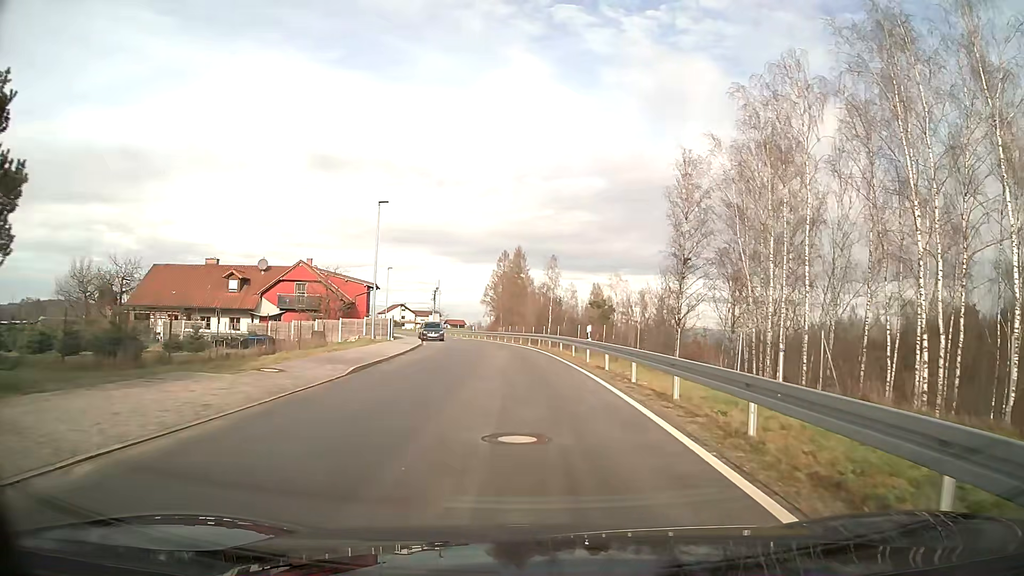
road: unclassified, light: Day
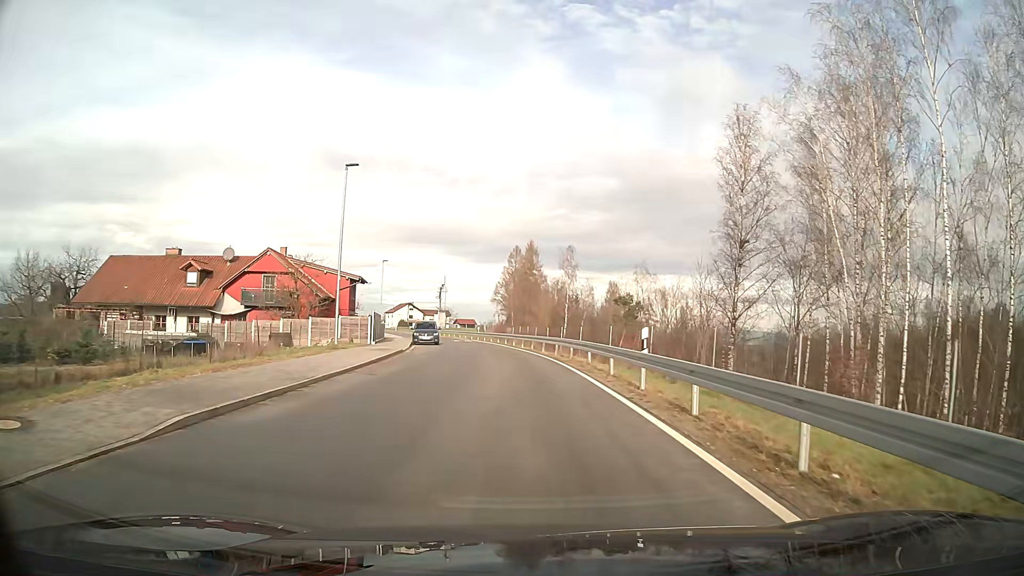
(-0.1, +9.6) m; -1°
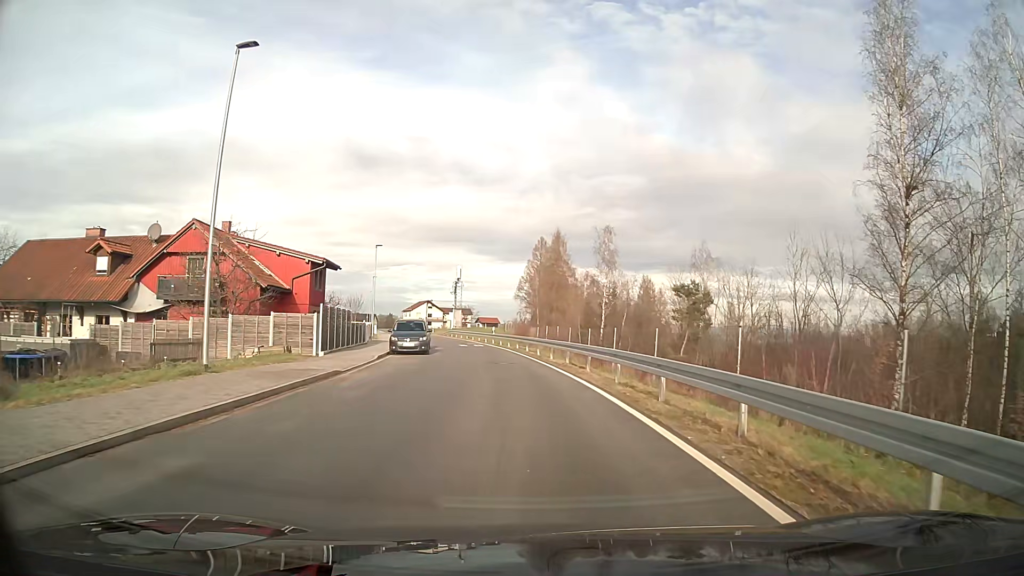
(-0.2, +14.3) m; -2°
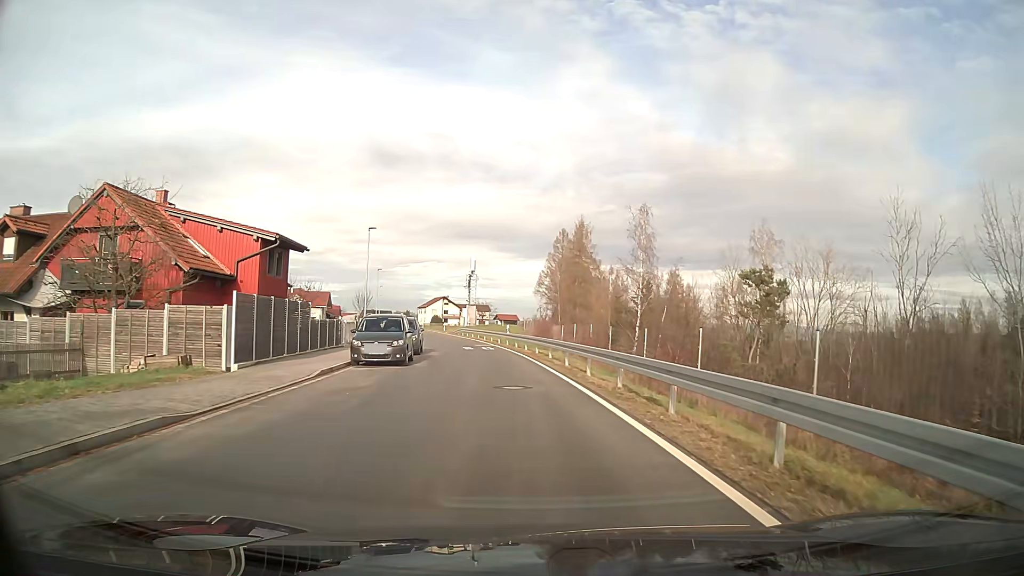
(-0.2, +9.6) m; -2°
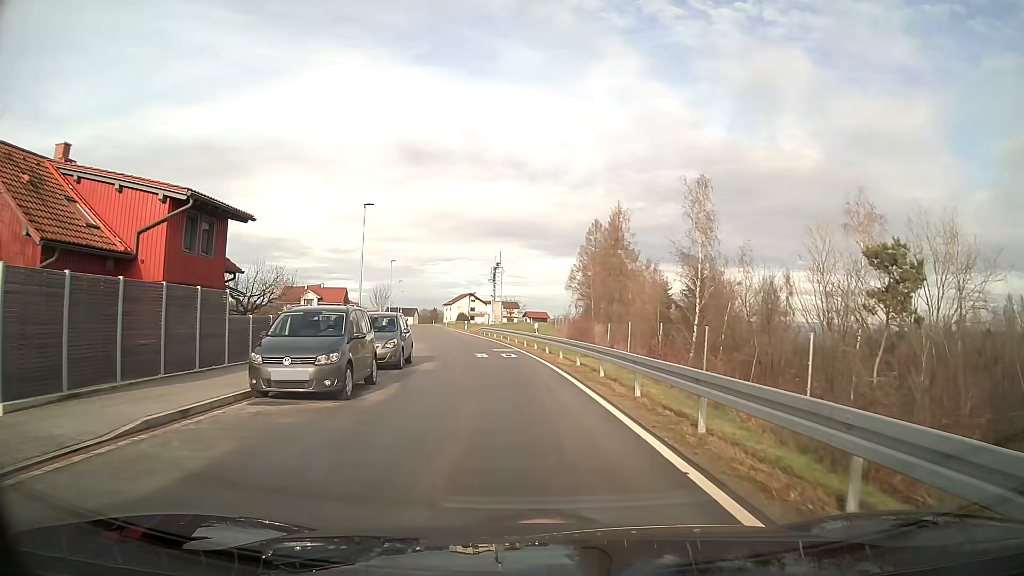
(-0.2, +9.7) m; -3°
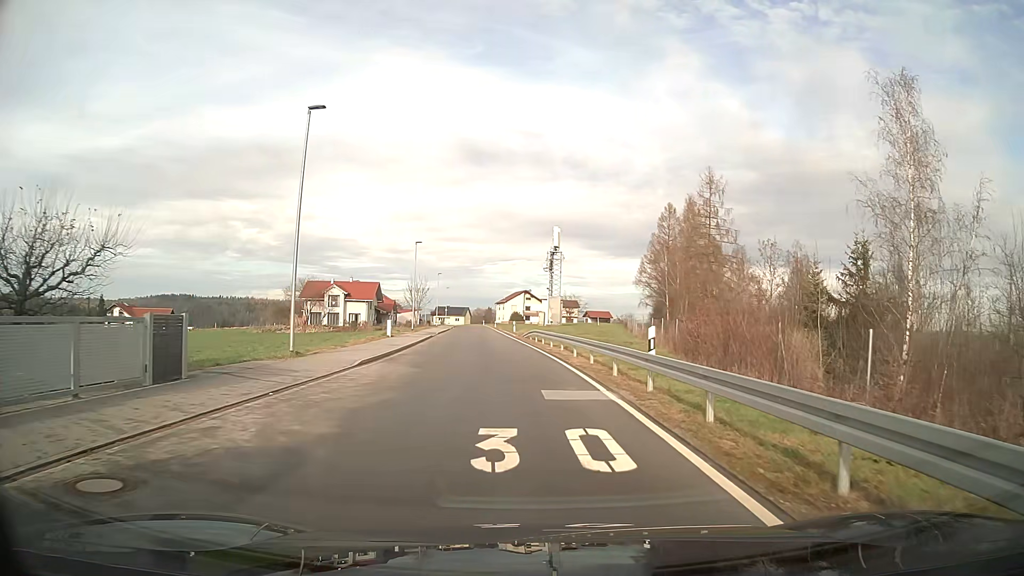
(-0.8, +19.4) m; -5°
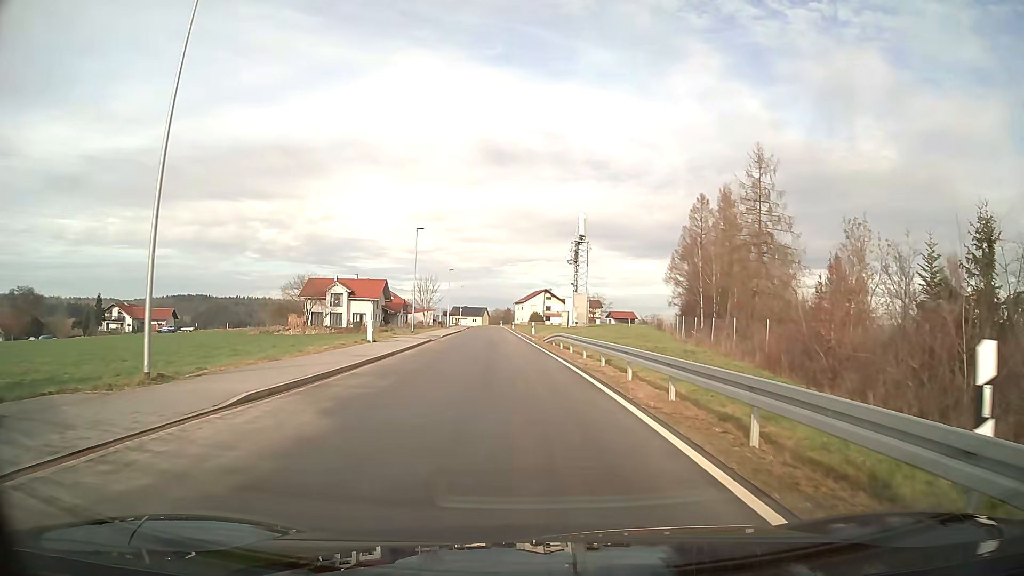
(-0.1, +9.7) m; -2°
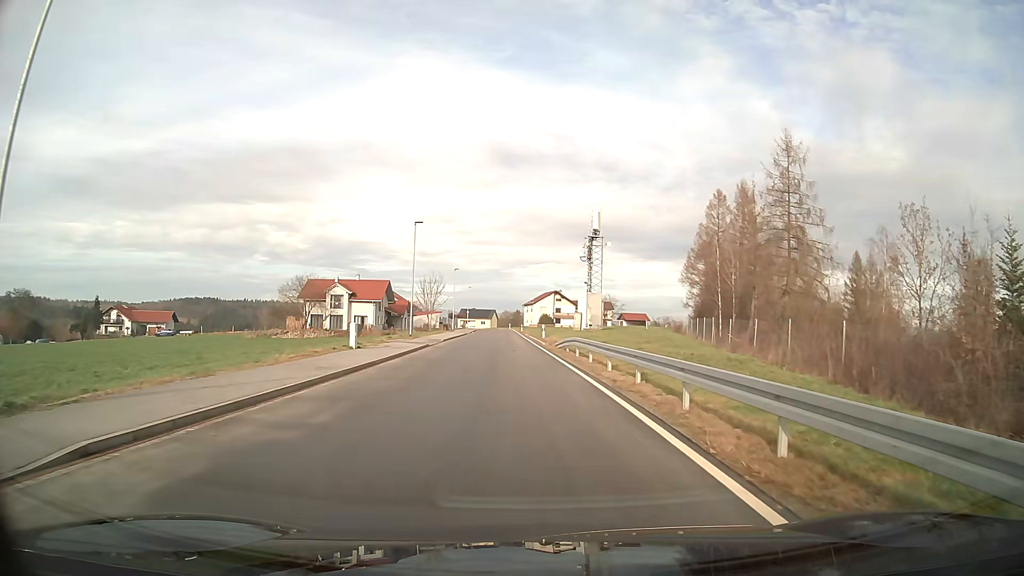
(0.0, +4.8) m; -1°
(0, +10) (0, +20) (-1, +30) (-1, +40) (-2, +50) (-2, +60) (-2, +70) (-3, +80) (-3, +90) (-4, +100) m
